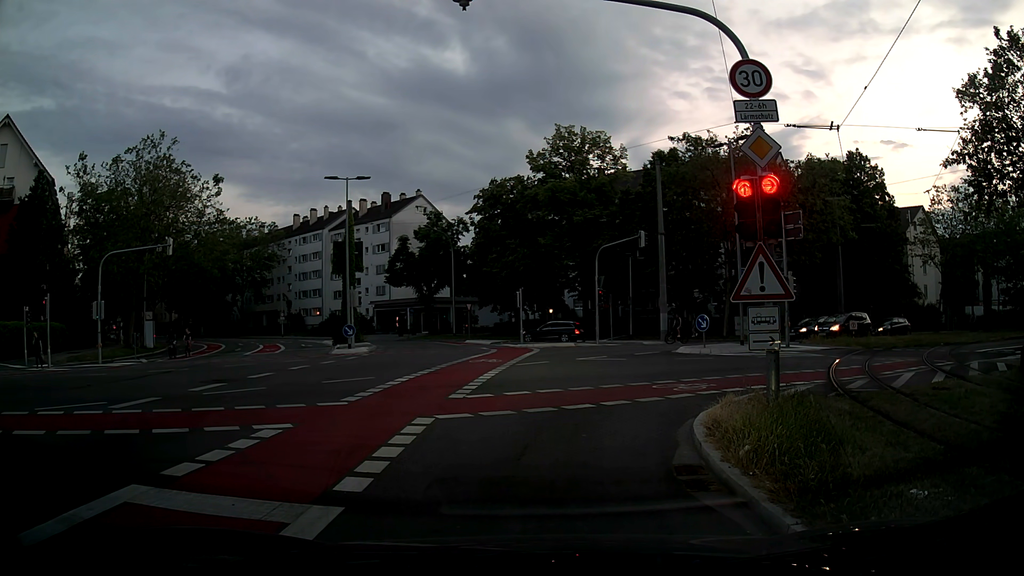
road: secondary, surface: asphalt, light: Dusk
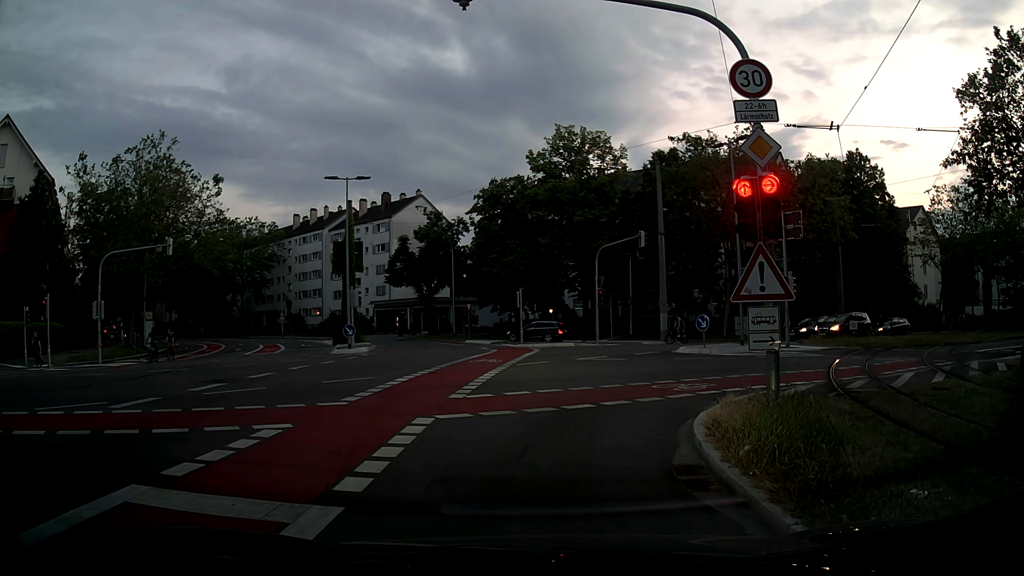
(0.0, 0.0) m; 0°
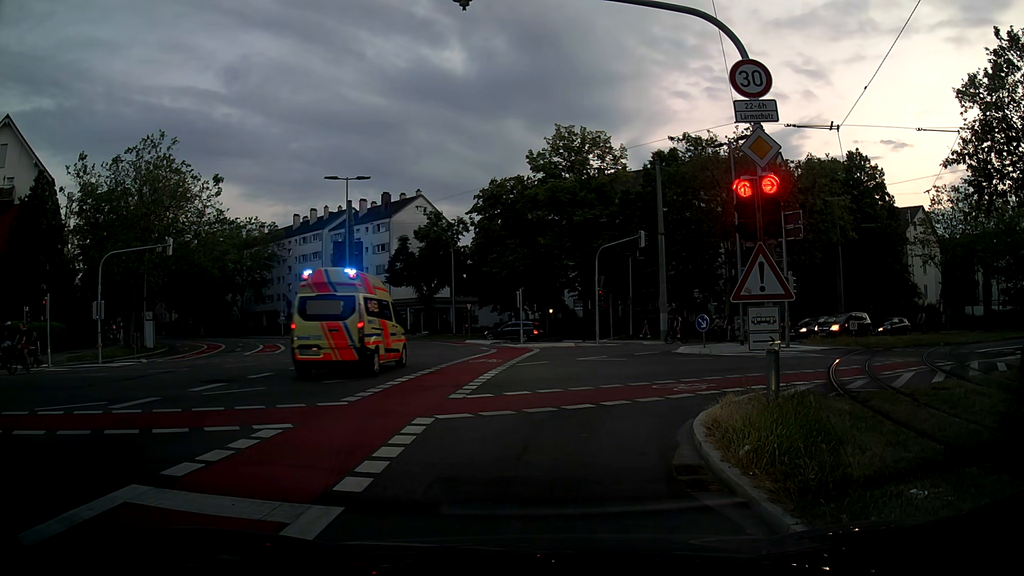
(0.0, 0.0) m; 0°
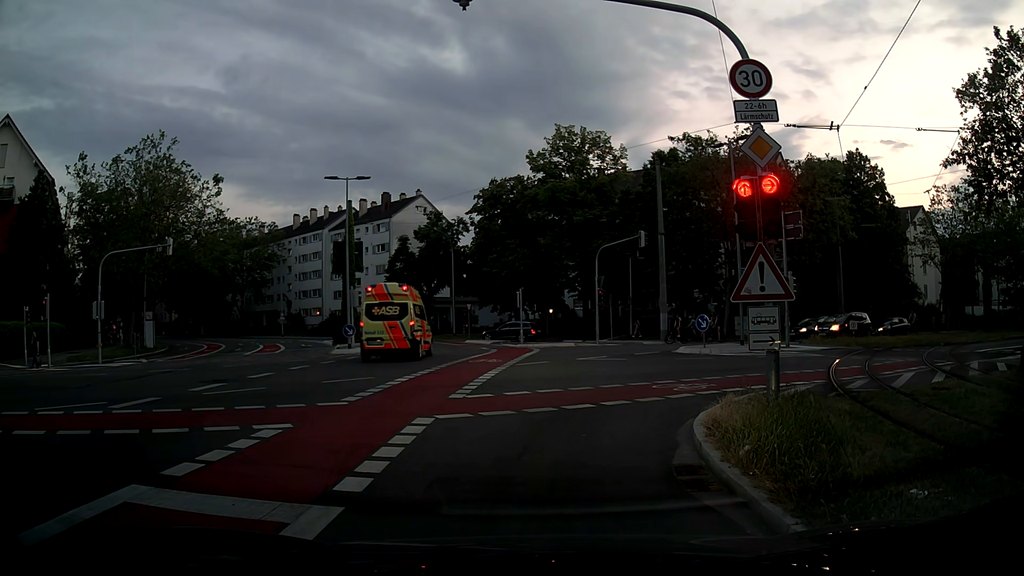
(0.0, 0.0) m; 0°
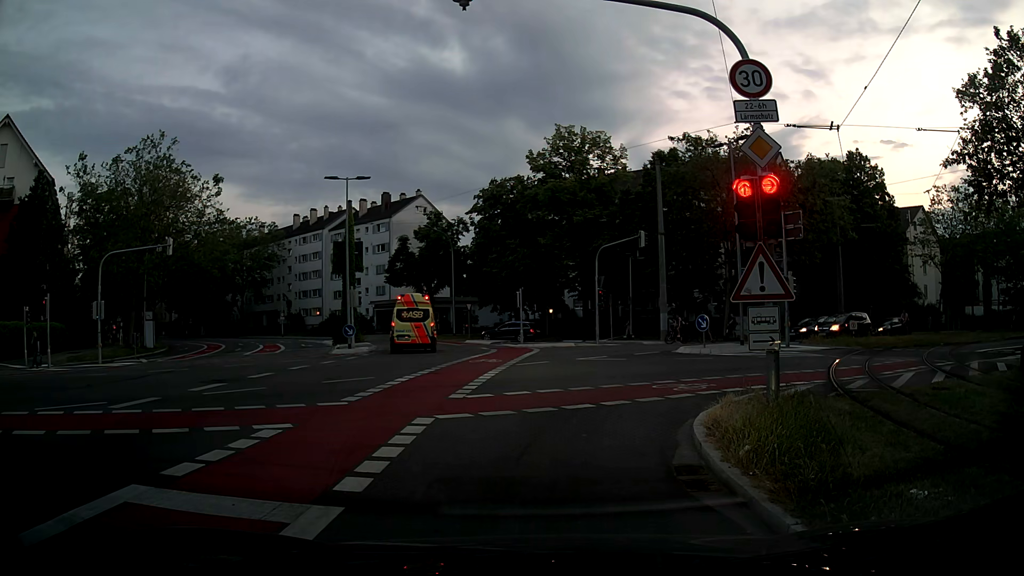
(0.0, 0.0) m; 0°
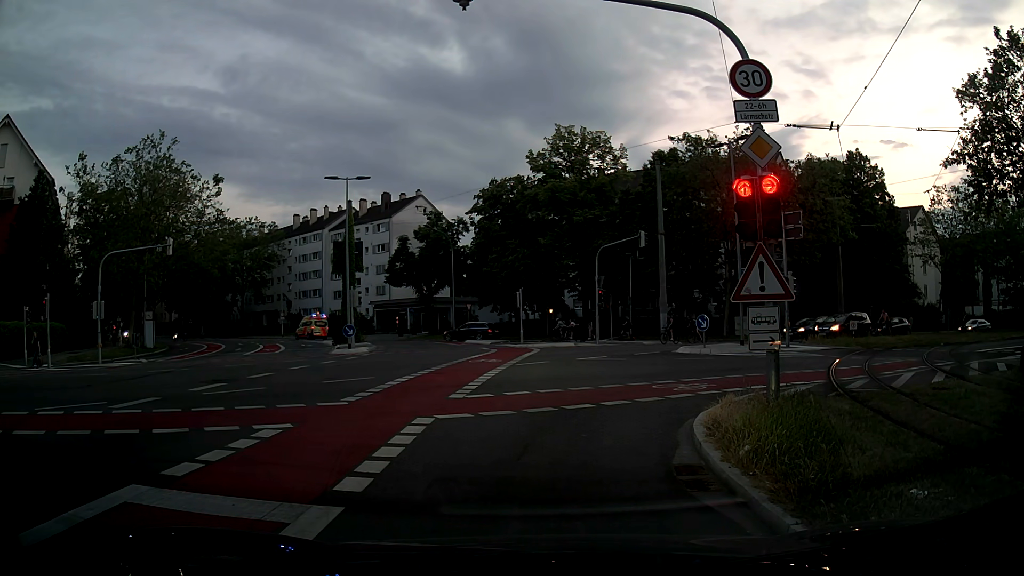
(0.0, 0.0) m; 0°
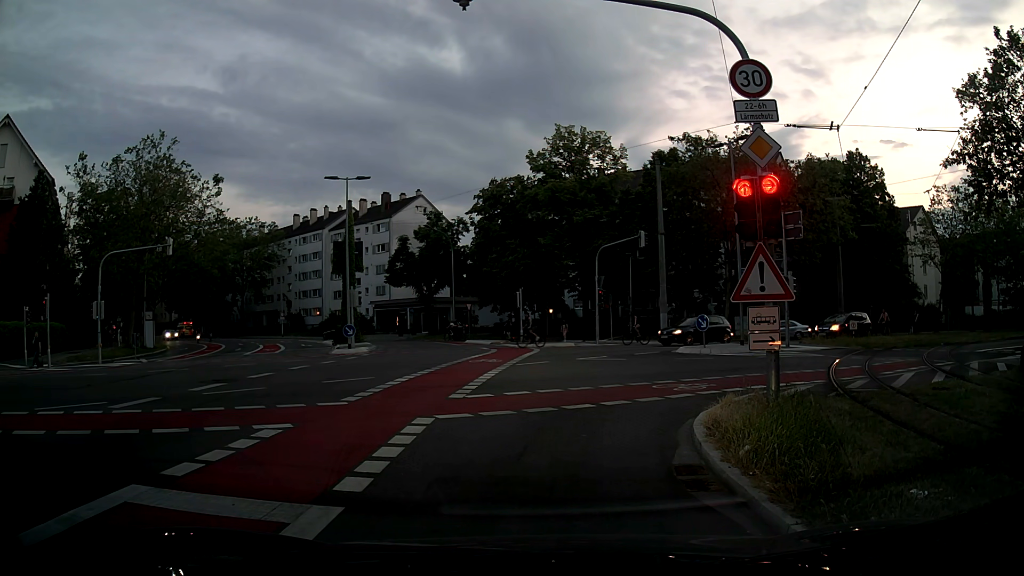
(0.0, 0.0) m; 0°
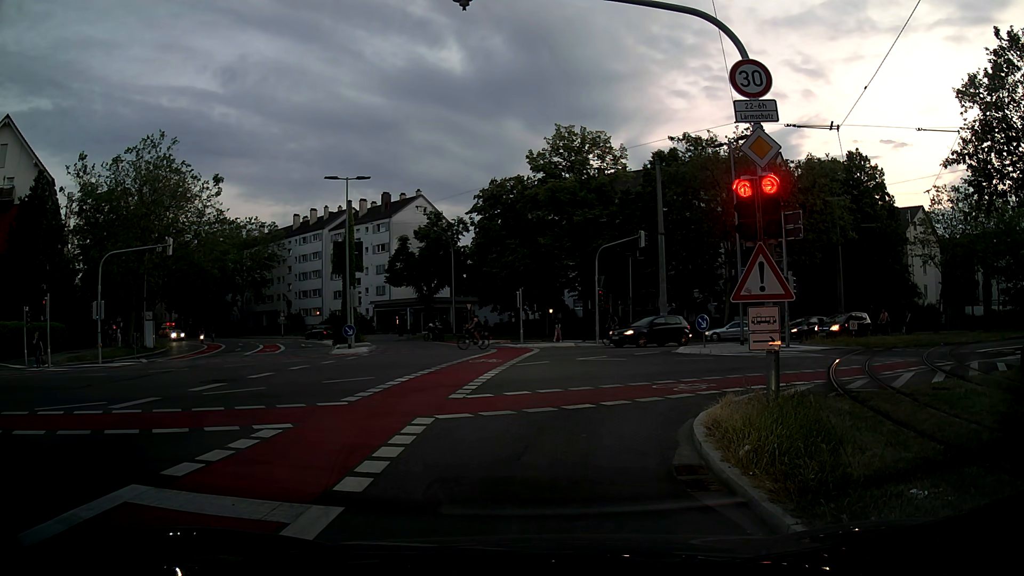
(0.0, 0.0) m; 0°
(0, +10) (+5, +19) (+14, +24) (+23, +28) (+32, +32) (+41, +36) (+50, +40) (+59, +44) (+69, +48) (+78, +52) m
